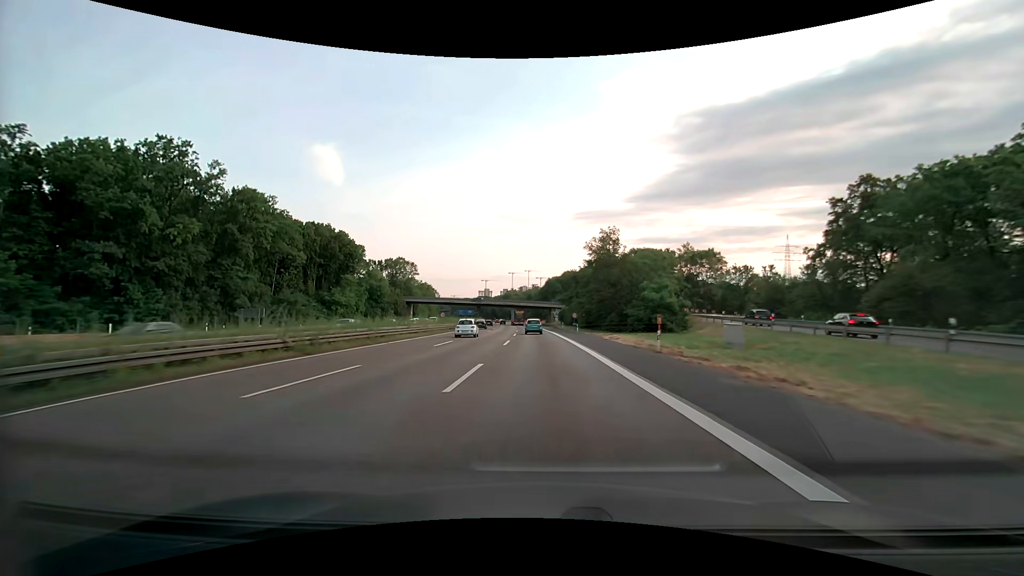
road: motorway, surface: asphalt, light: Day
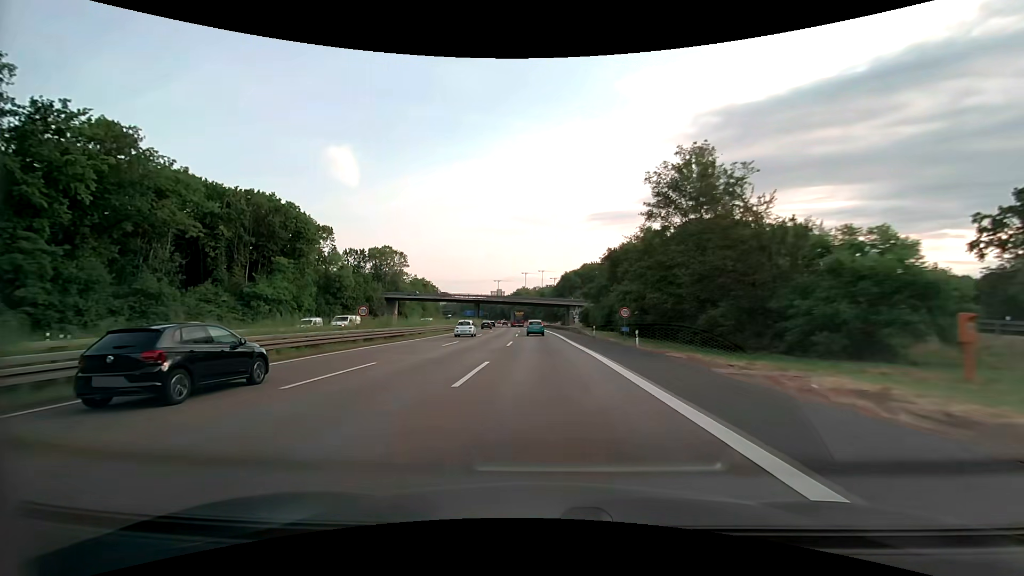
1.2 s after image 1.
(-0.4, +33.8) m; -1°
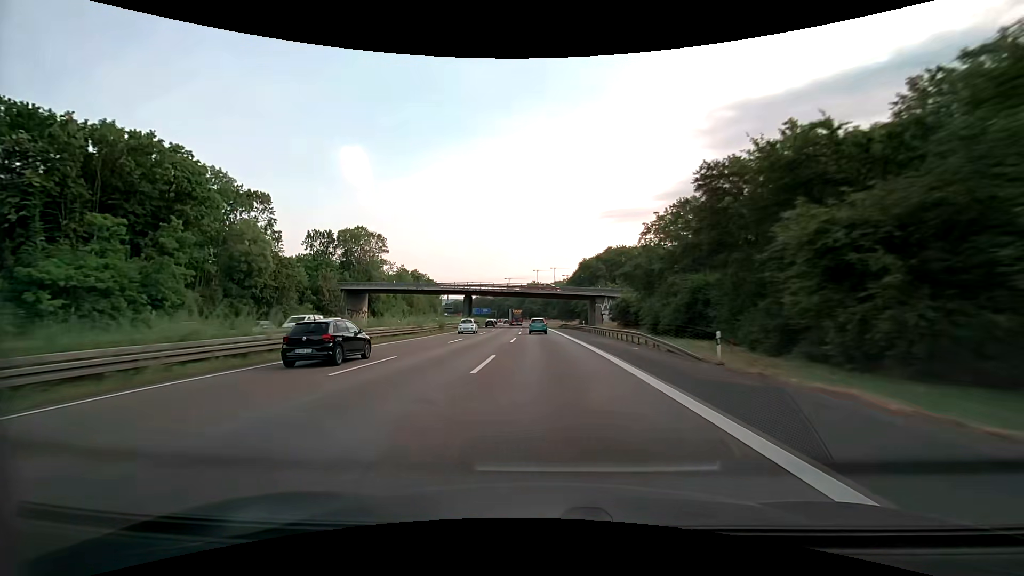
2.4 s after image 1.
(-0.4, +33.7) m; -1°
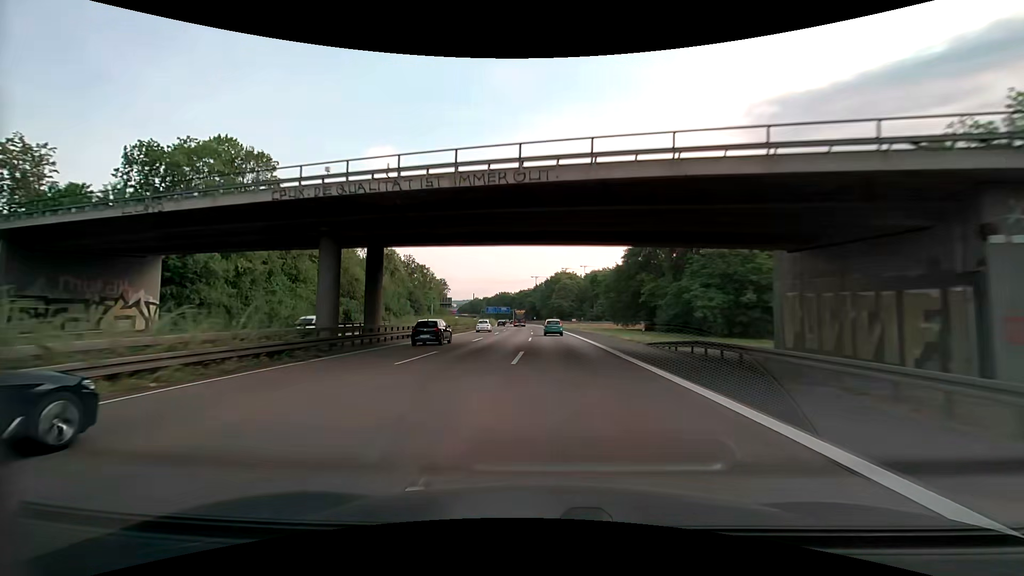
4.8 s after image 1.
(-1.8, +67.3) m; -3°
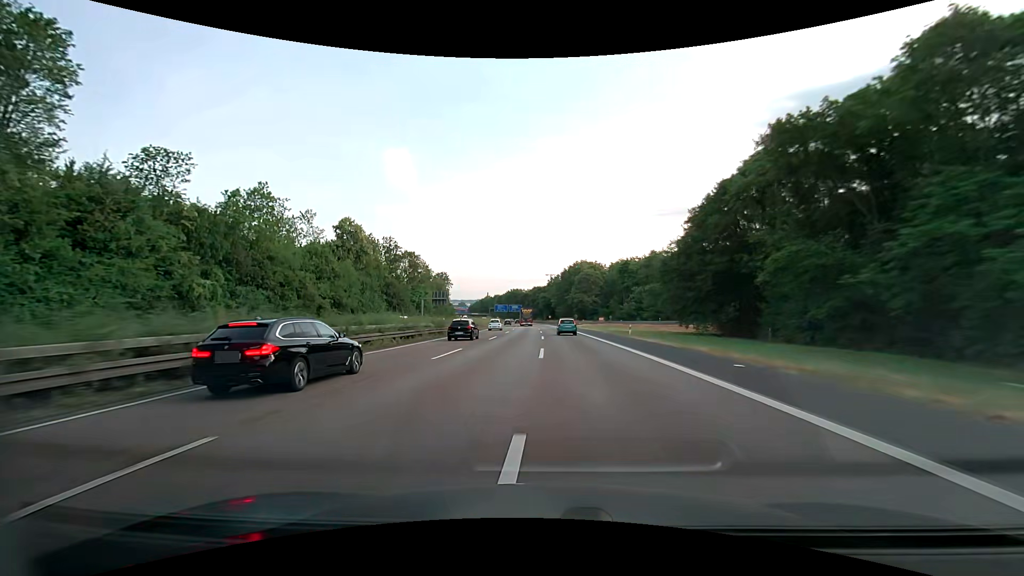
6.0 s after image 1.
(-0.5, +33.6) m; -2°
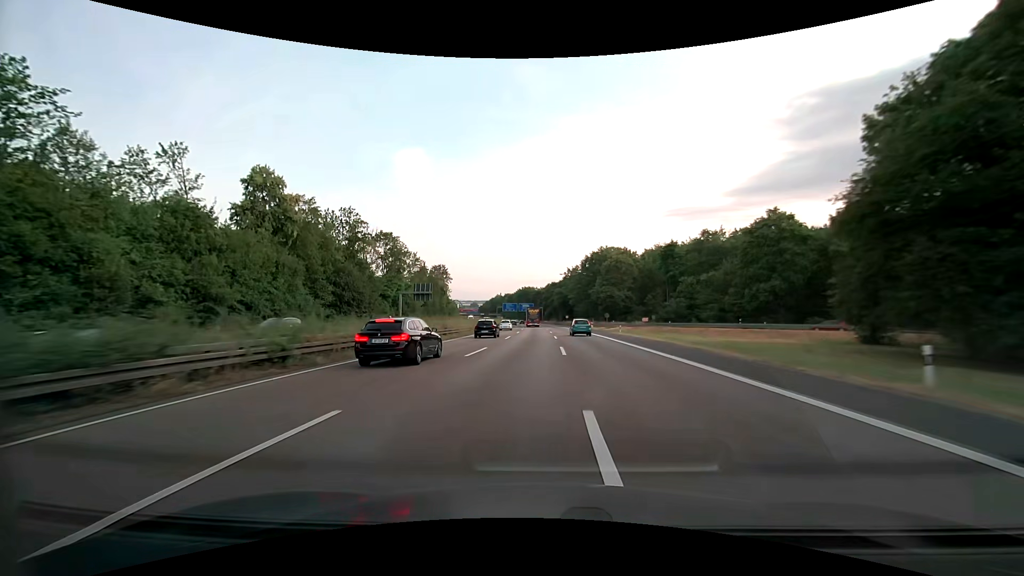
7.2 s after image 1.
(-0.2, +33.5) m; -1°
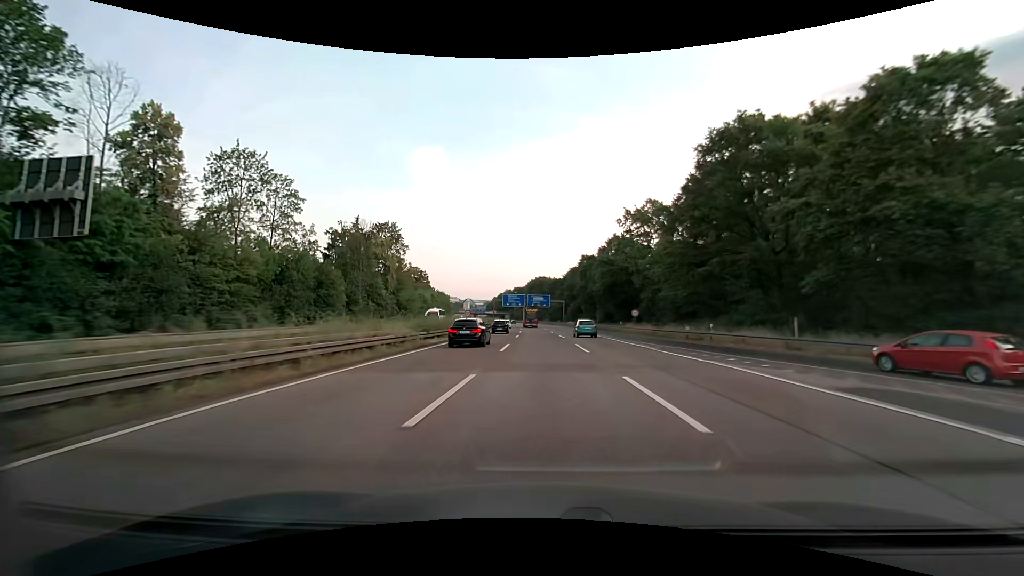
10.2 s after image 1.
(-1.5, +83.8) m; -2°
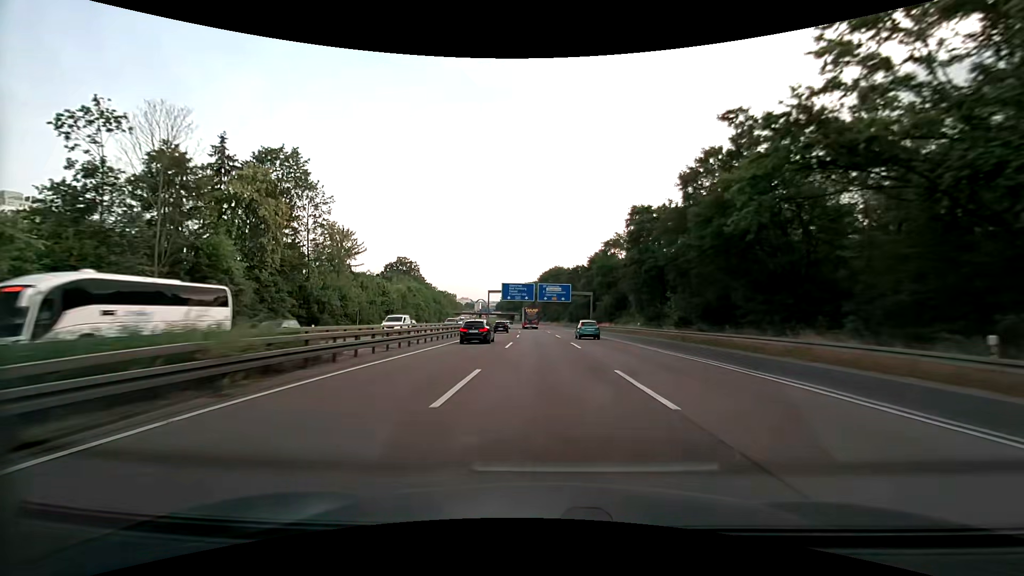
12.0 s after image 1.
(-0.6, +50.1) m; -2°
(0, +10) (0, +20) (0, +30) (-1, +40) (-1, +50) (-1, +60) (-2, +70) (-2, +80) (-3, +90) (-3, +100) m
